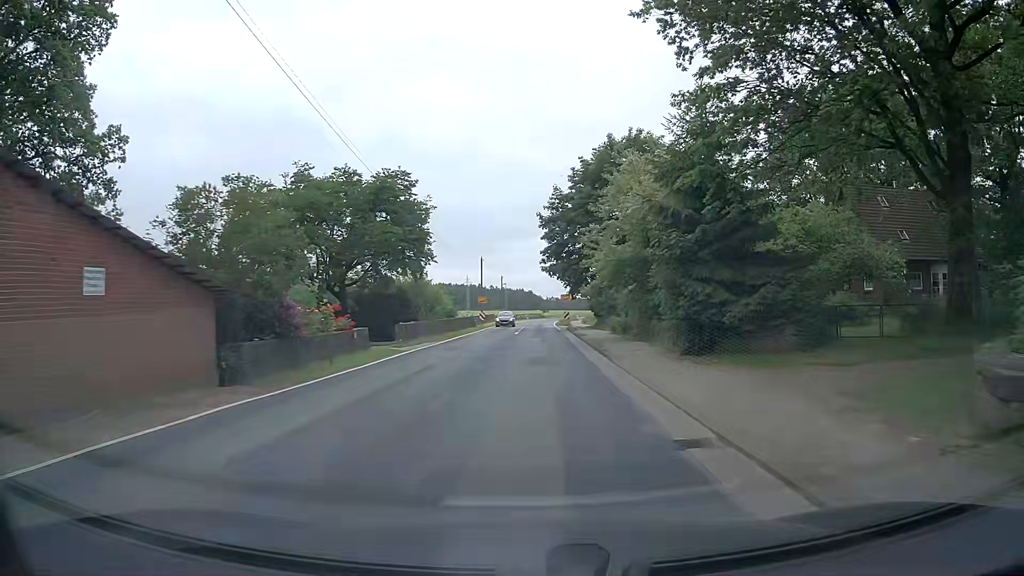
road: tertiary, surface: asphalt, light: Day
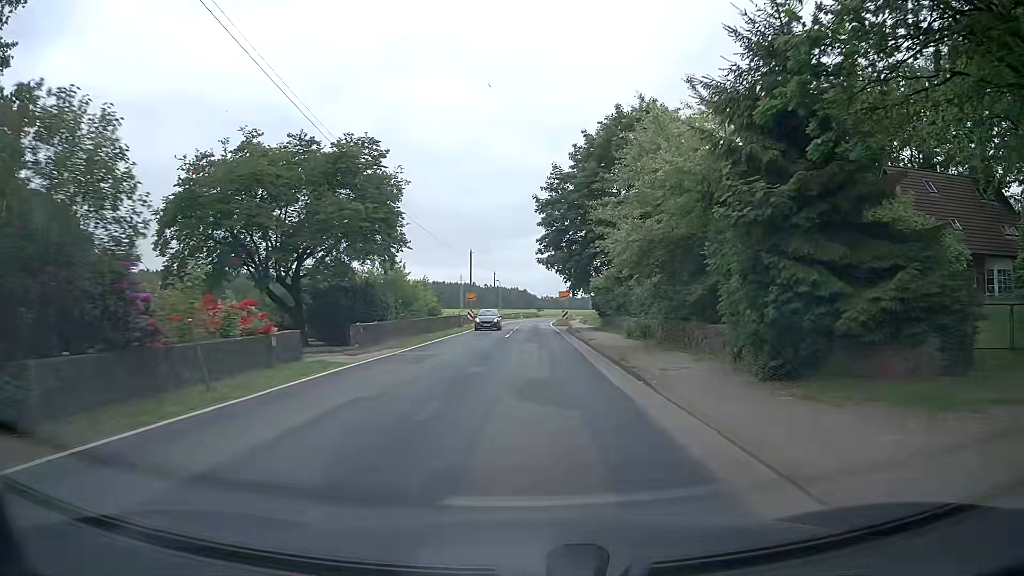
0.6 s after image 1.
(0.0, +7.2) m; +1°
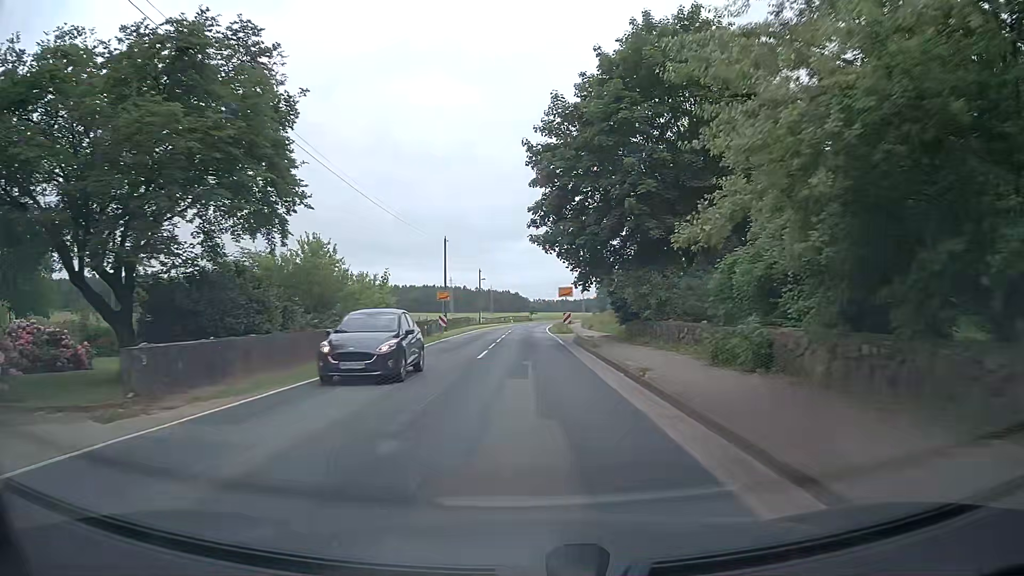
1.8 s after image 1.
(+0.1, +14.4) m; 0°
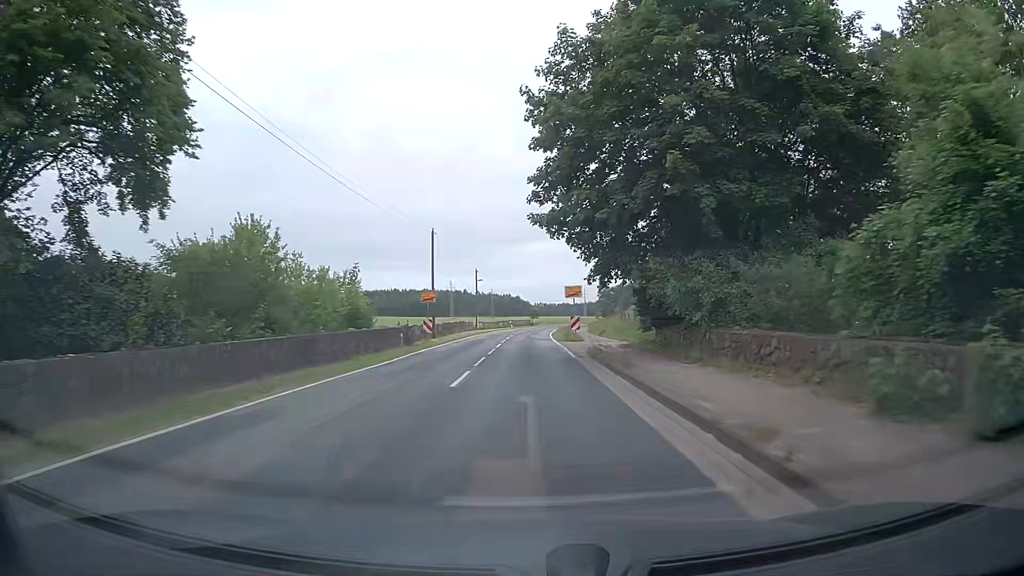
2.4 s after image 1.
(+0.1, +7.3) m; +1°
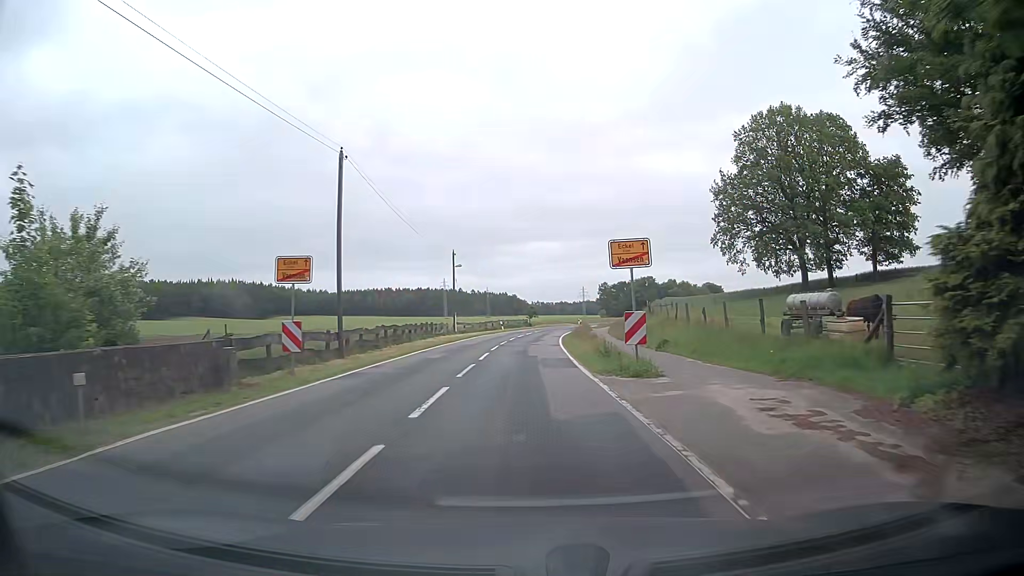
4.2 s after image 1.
(-0.2, +22.4) m; -1°
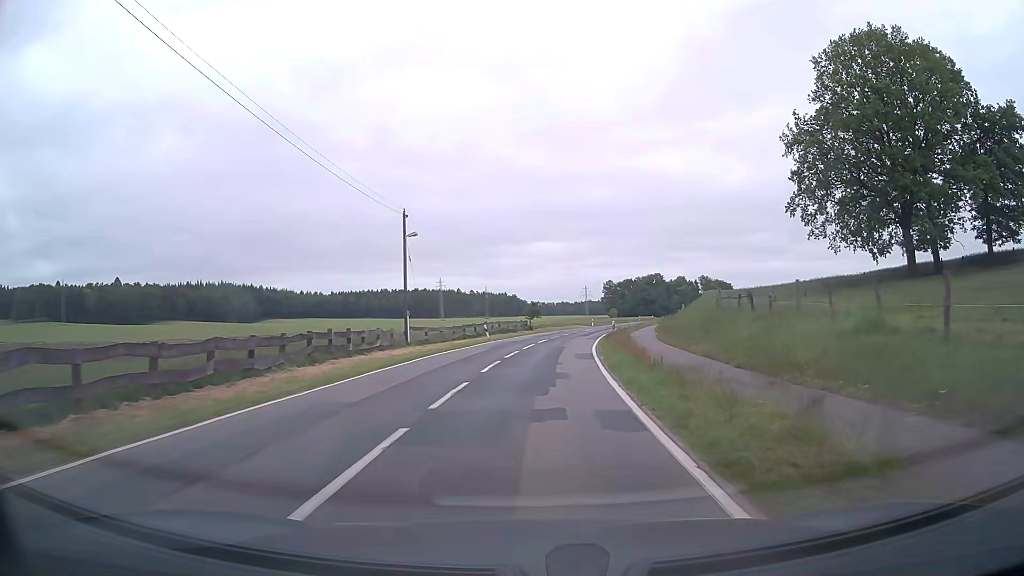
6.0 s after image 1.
(+0.3, +24.1) m; +1°
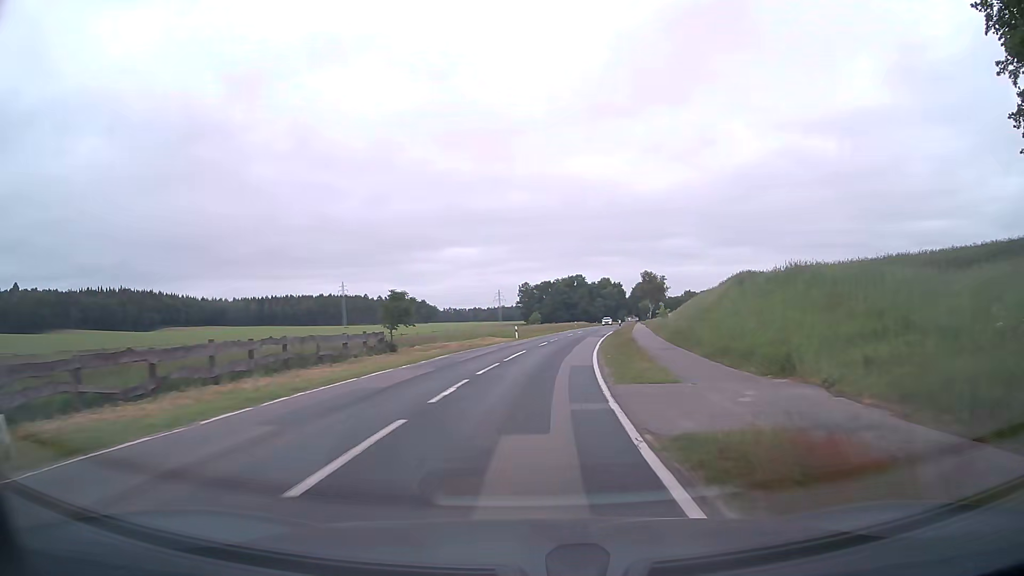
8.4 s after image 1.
(+2.0, +36.8) m; +7°
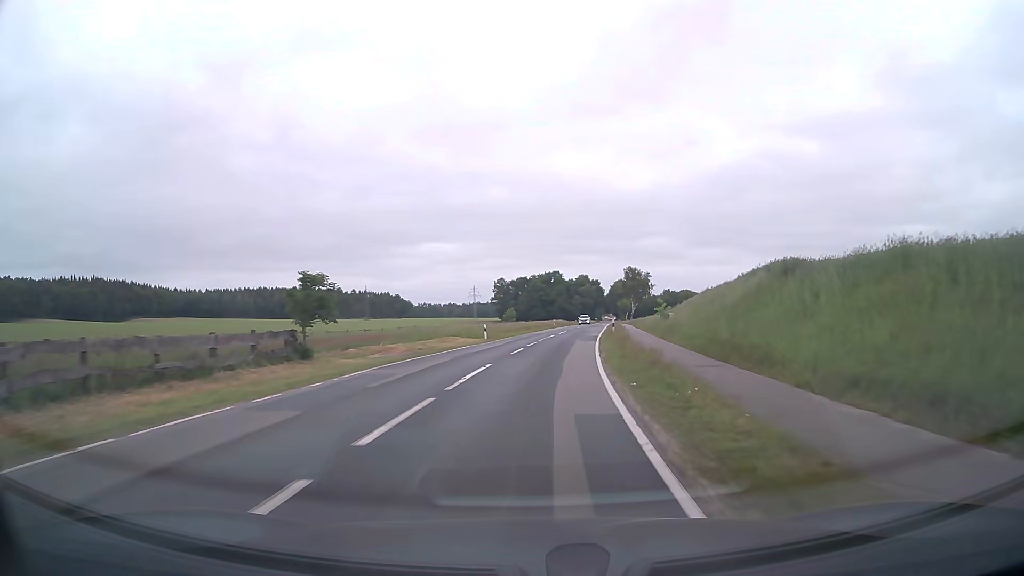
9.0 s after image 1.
(+0.1, +9.9) m; +2°
(0, +10) (+1, +20) (+2, +30) (+3, +40) (+4, +50) (+5, +60) (+6, +70) (+8, +80) (+9, +90) (+10, +99) m
